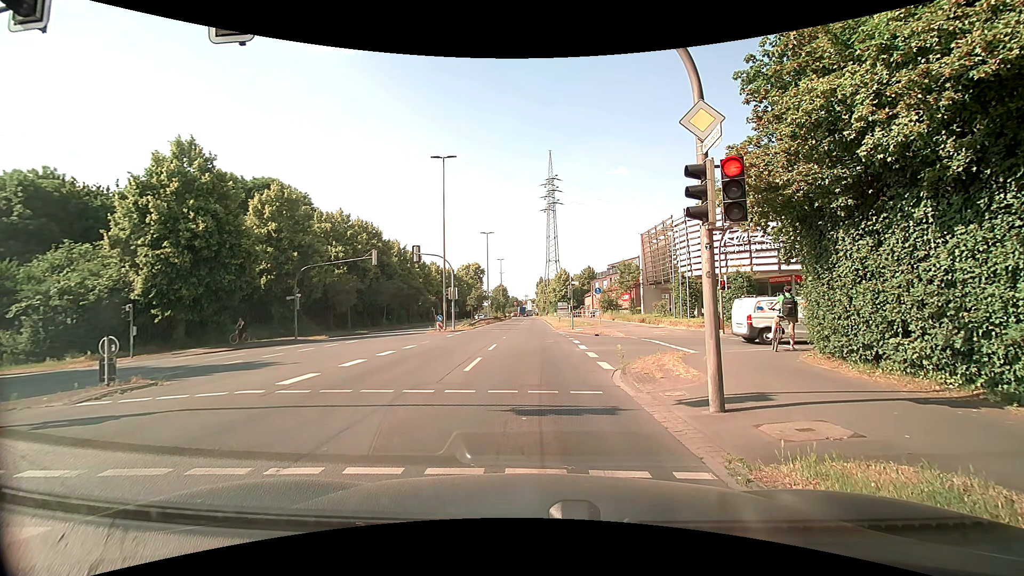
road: primary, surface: asphalt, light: Day
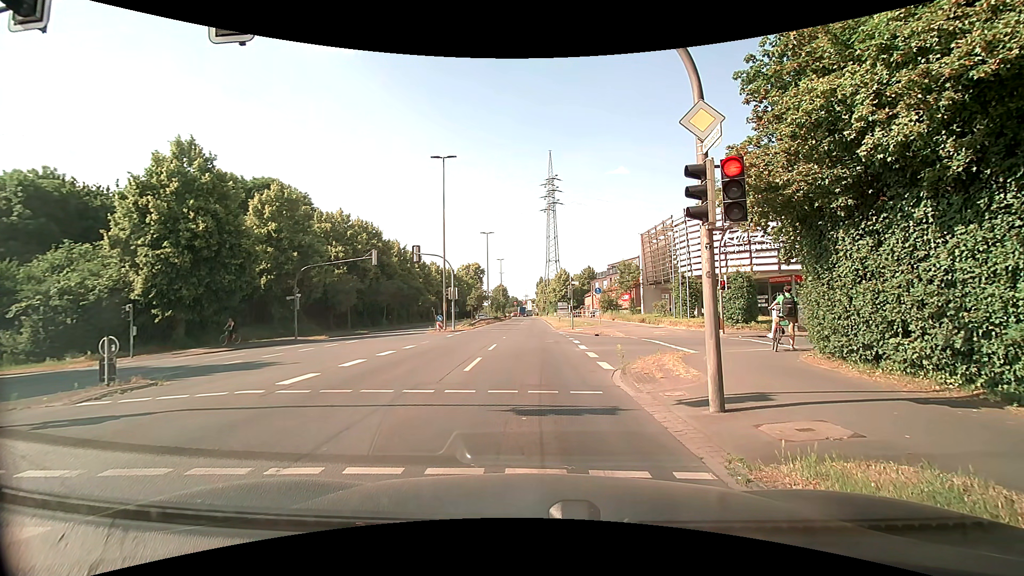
(0.0, 0.0) m; 0°
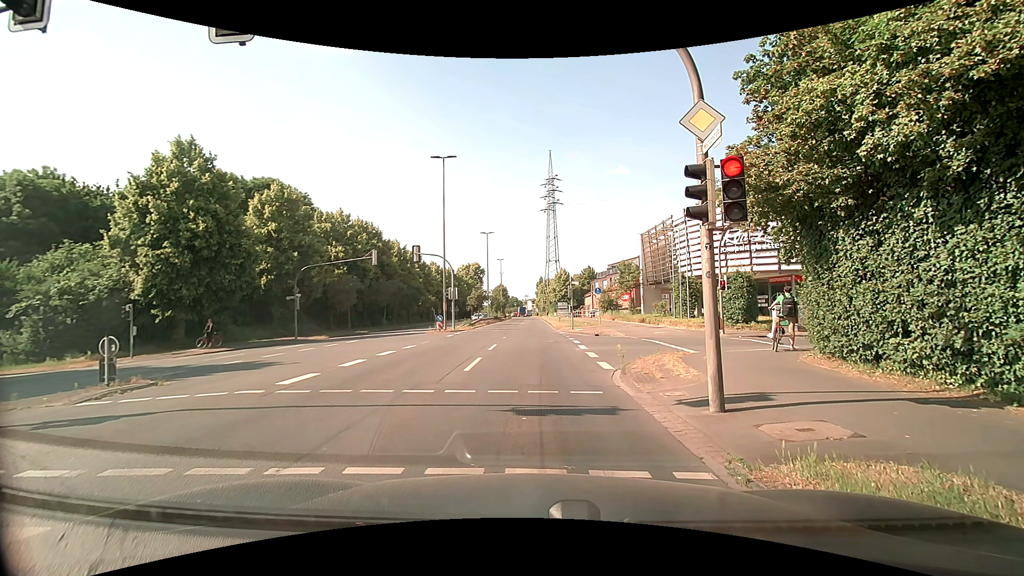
(0.0, 0.0) m; 0°
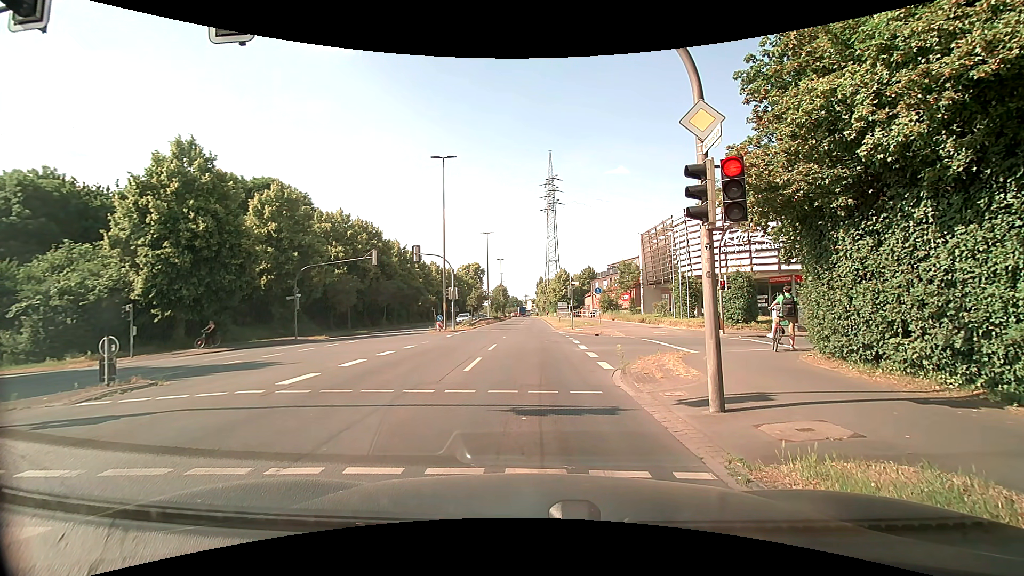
(0.0, 0.0) m; 0°
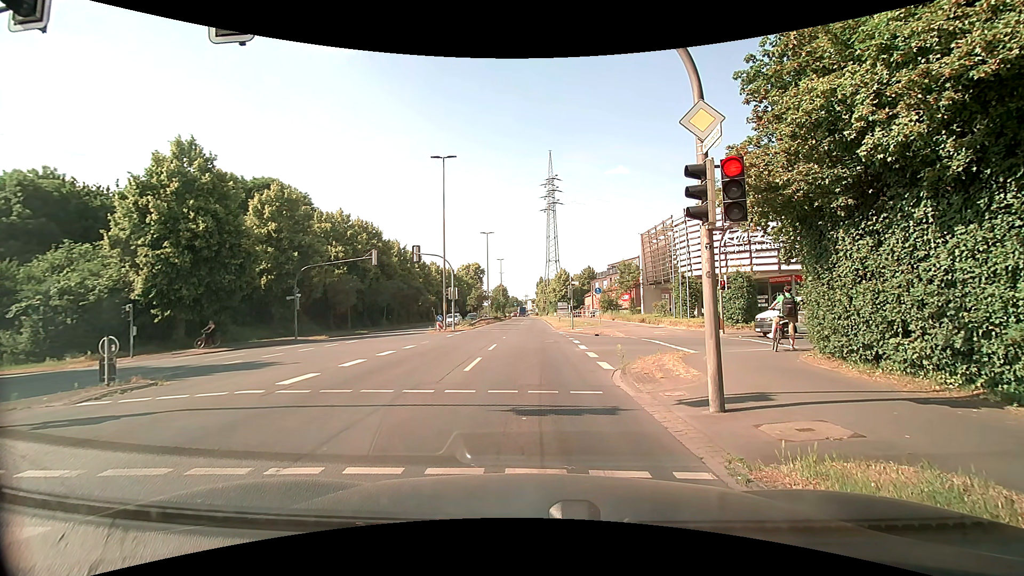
(0.0, 0.0) m; 0°
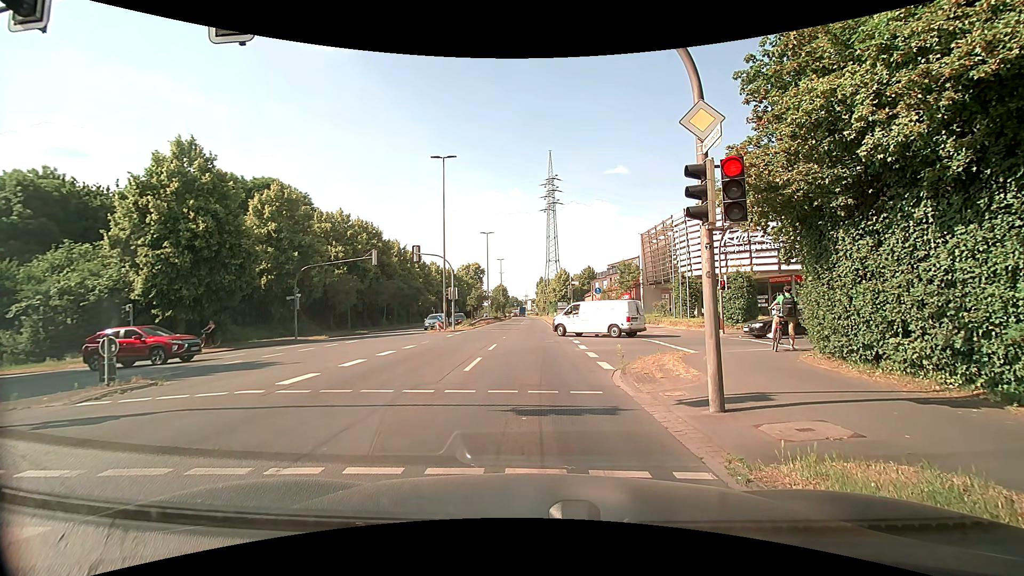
(0.0, 0.0) m; 0°
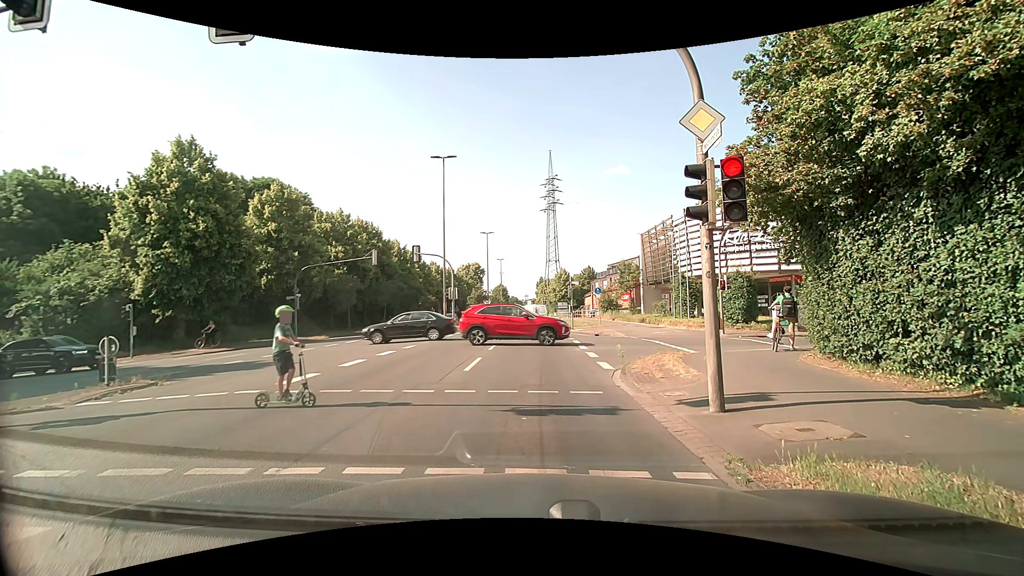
(0.0, 0.0) m; 0°
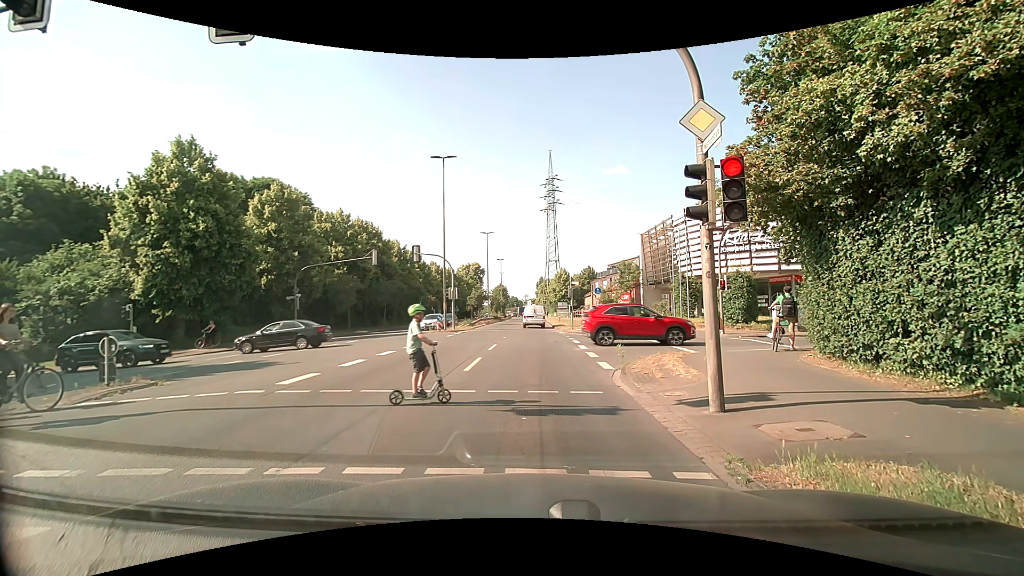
(0.0, 0.0) m; 0°
